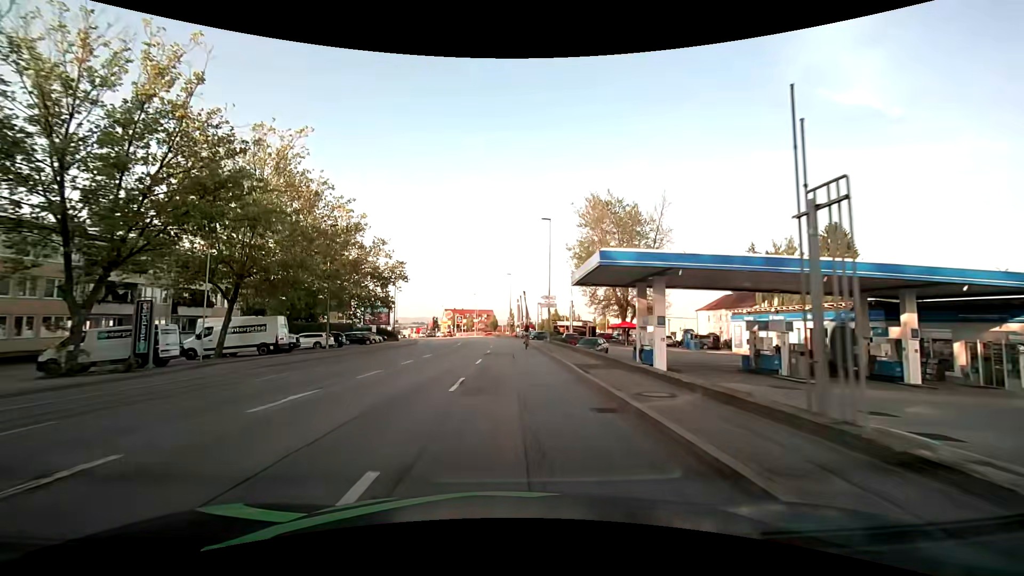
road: tertiary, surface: asphalt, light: Day
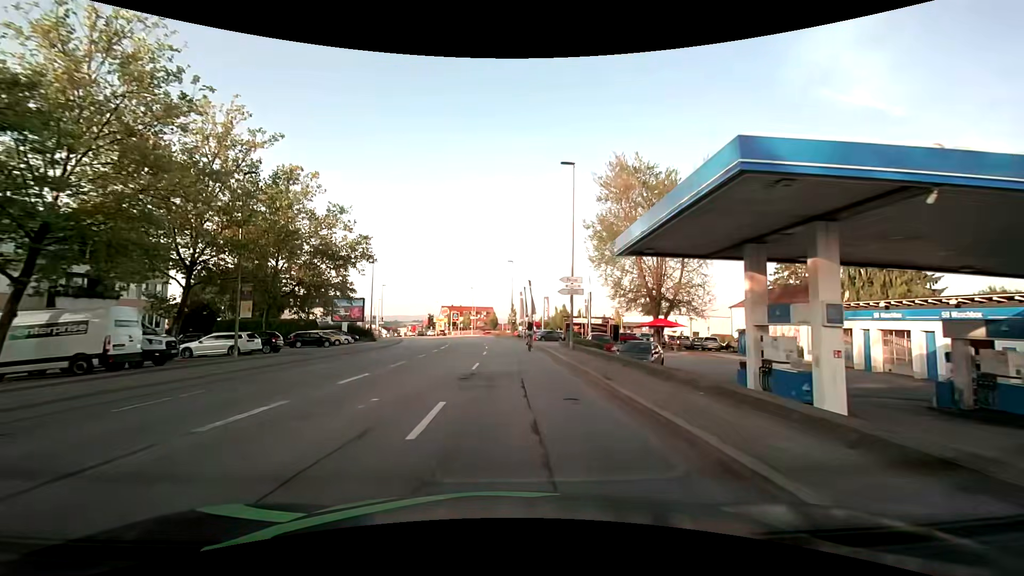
(0.0, +13.7) m; 0°
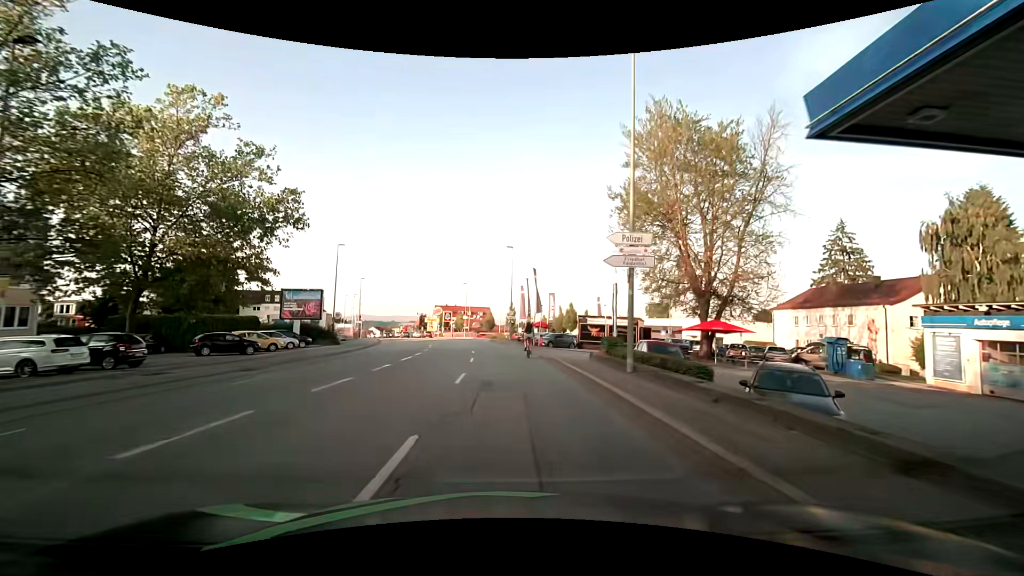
(+0.1, +13.0) m; 0°
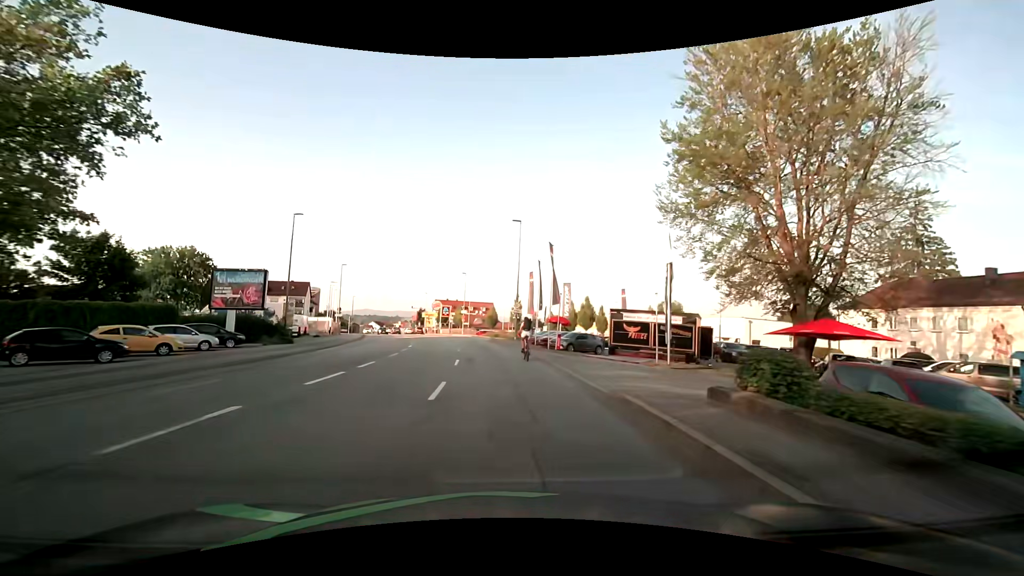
(0.0, +11.9) m; 0°
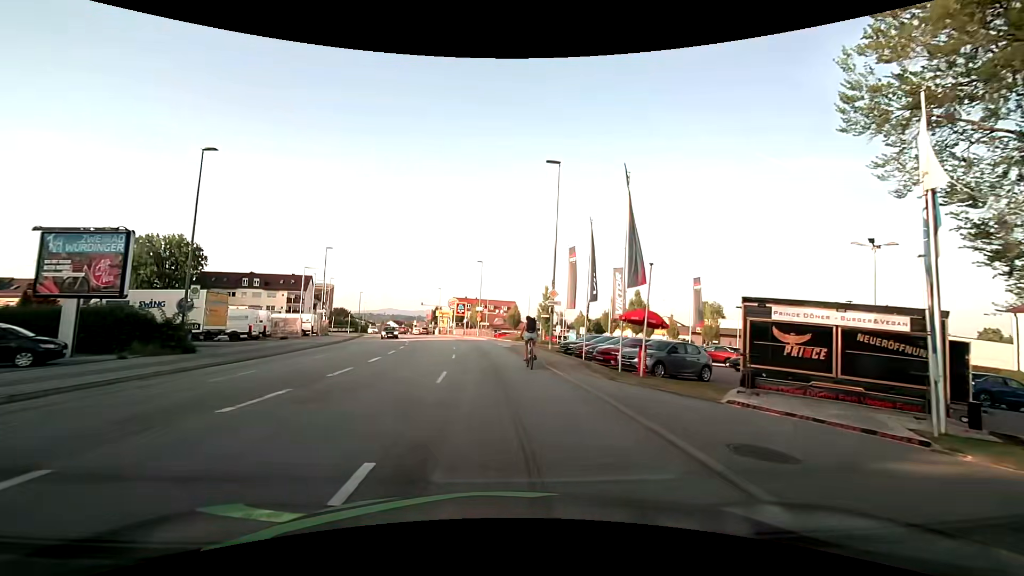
(-0.2, +15.2) m; -2°
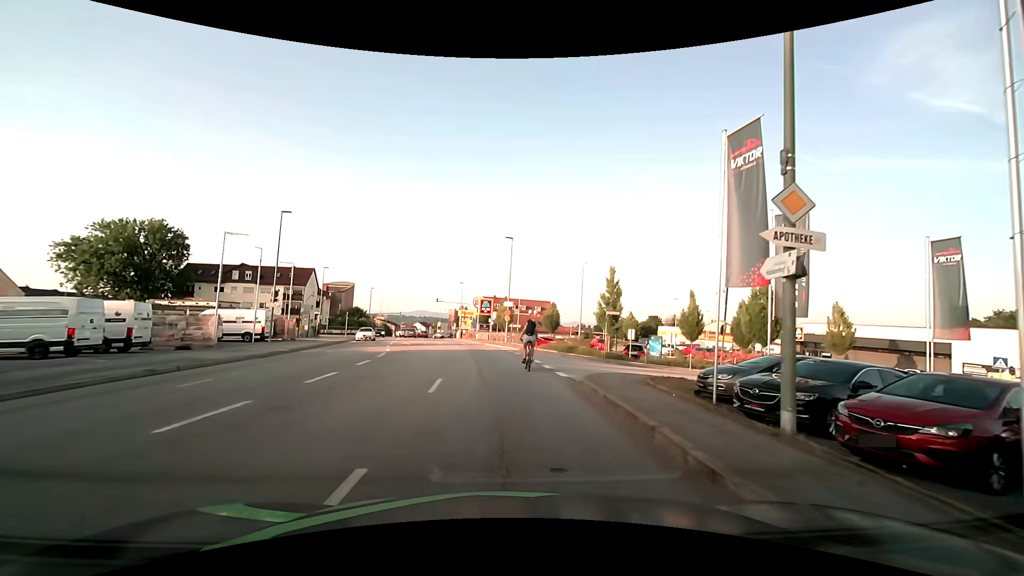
(-0.8, +19.4) m; -4°
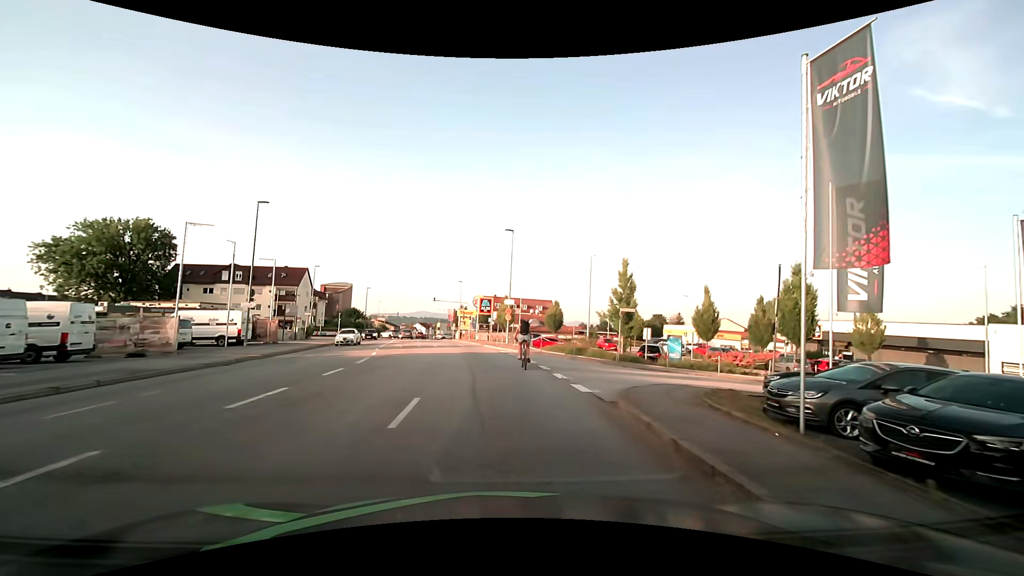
(0.0, +3.7) m; 0°
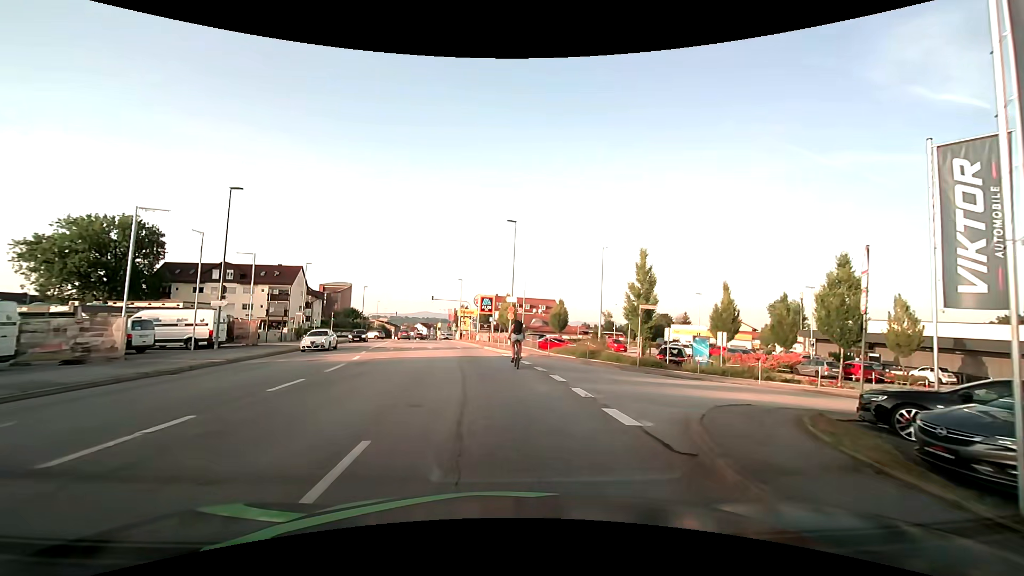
(0.0, +3.8) m; -1°
